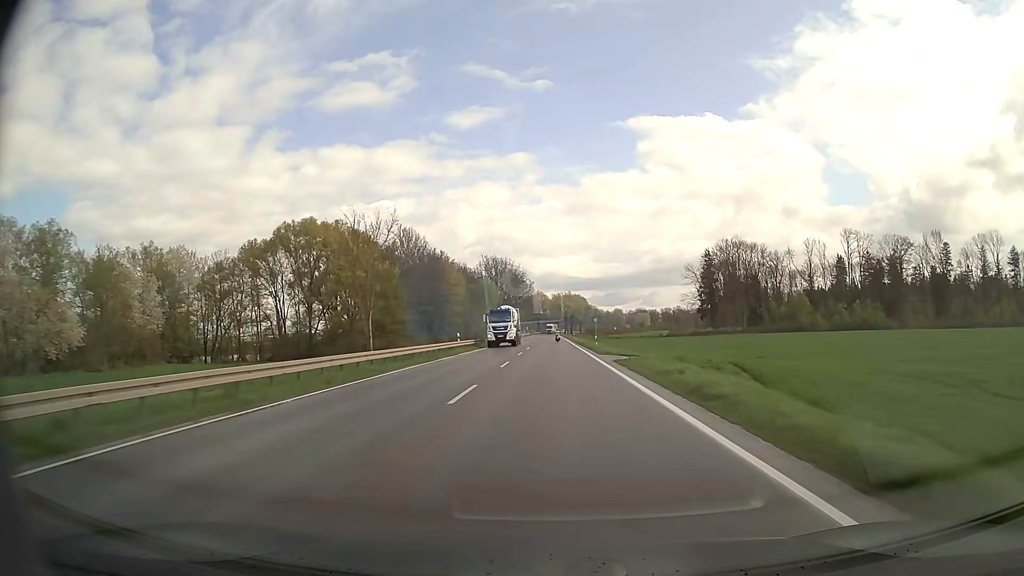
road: secondary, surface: asphalt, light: Day
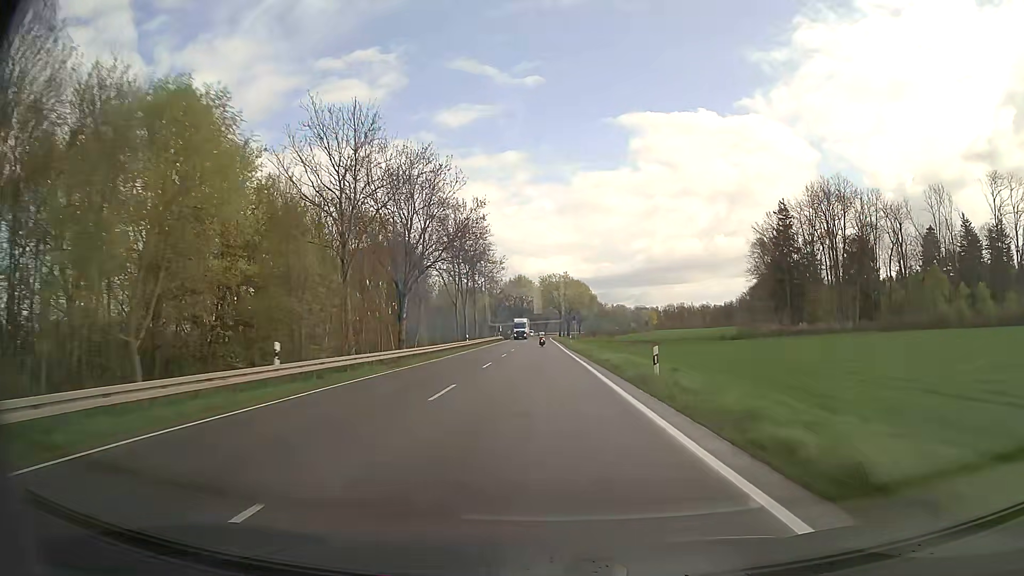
(+0.7, +83.3) m; +1°
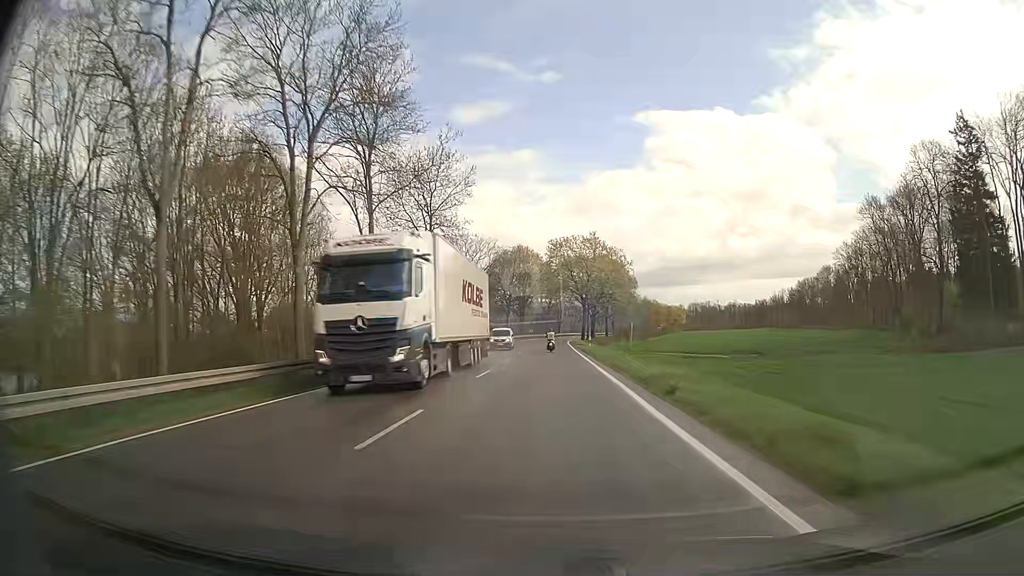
(-0.7, +65.7) m; -1°
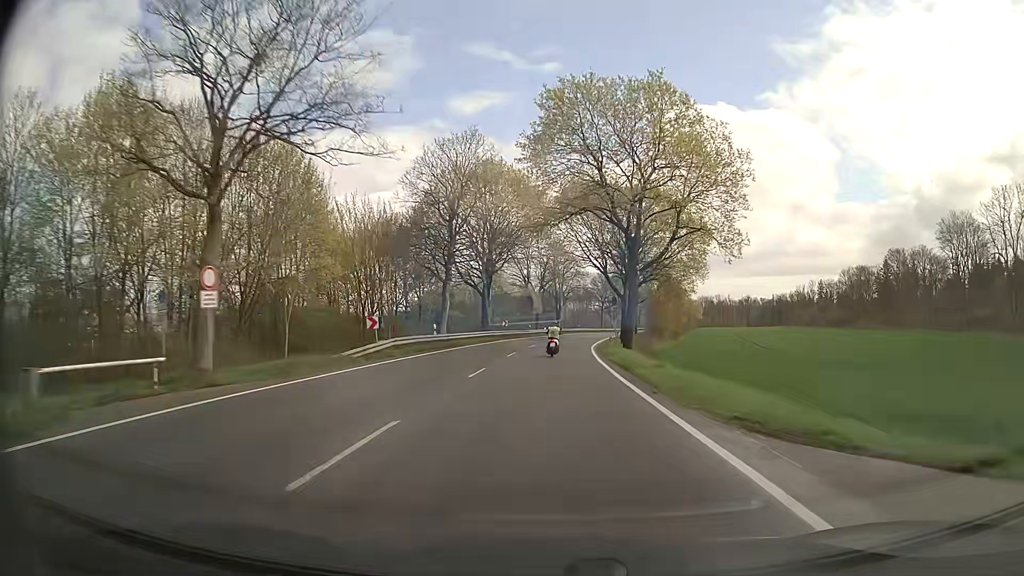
(+0.2, +62.0) m; +1°
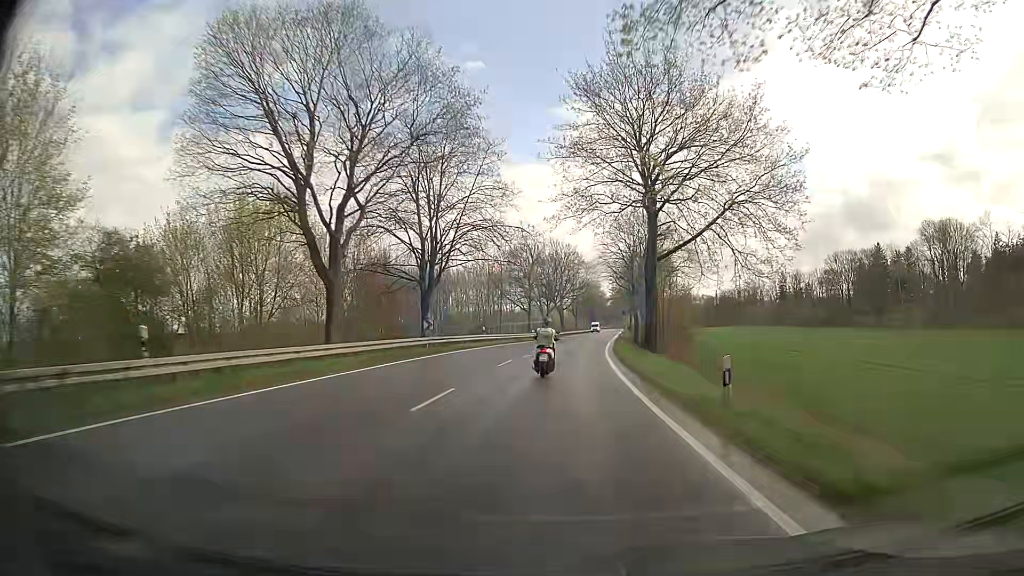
(+3.5, +65.9) m; +7°
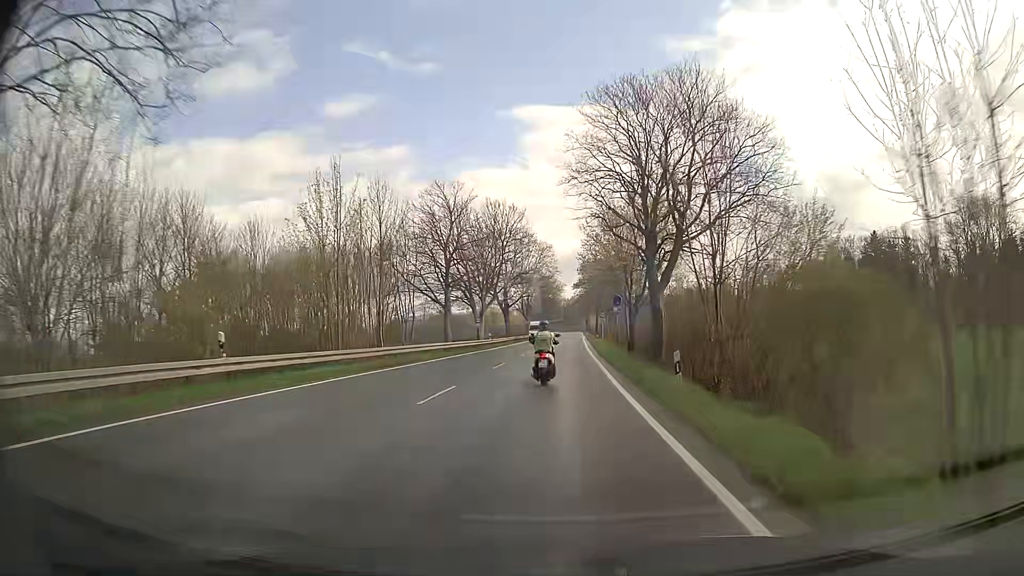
(+1.9, +34.6) m; +5°
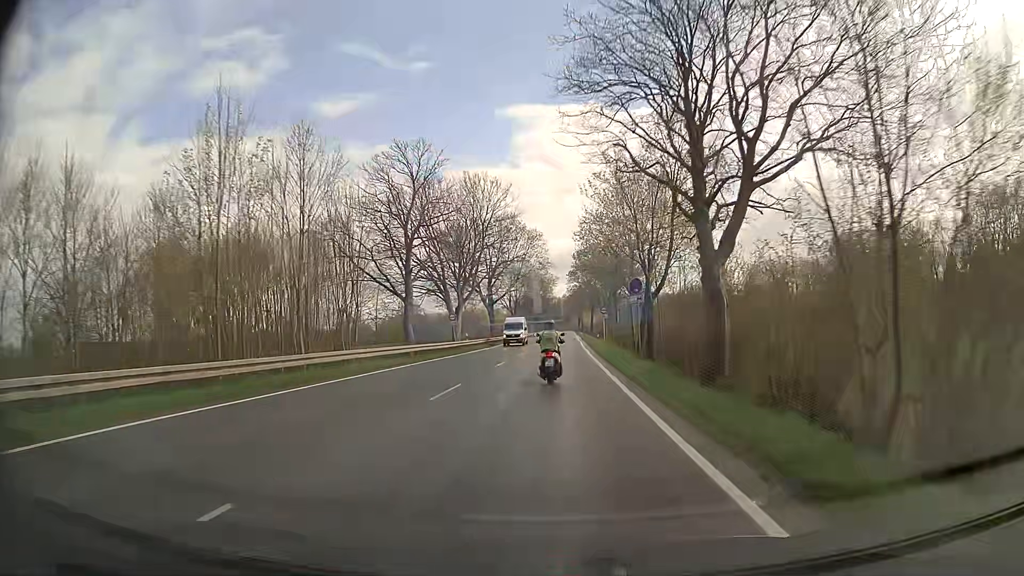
(+0.1, +11.3) m; +1°
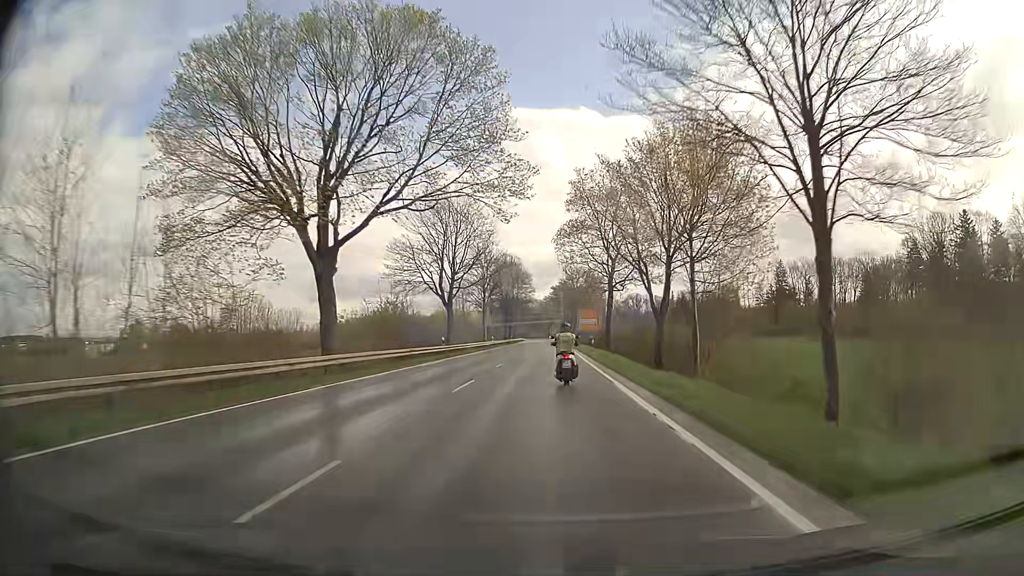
(+0.9, +58.3) m; +1°
(0, +10) (0, +20) (0, +30) (0, +40) (0, +50) (+1, +60) (+1, +70) (+1, +80) (+1, +90) (+1, +100) m
